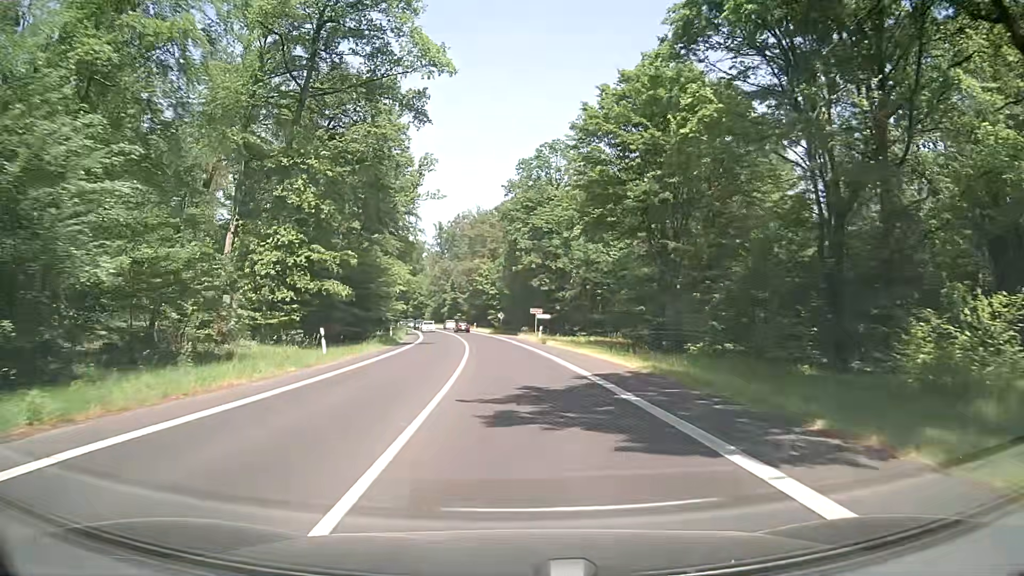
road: secondary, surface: asphalt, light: Day
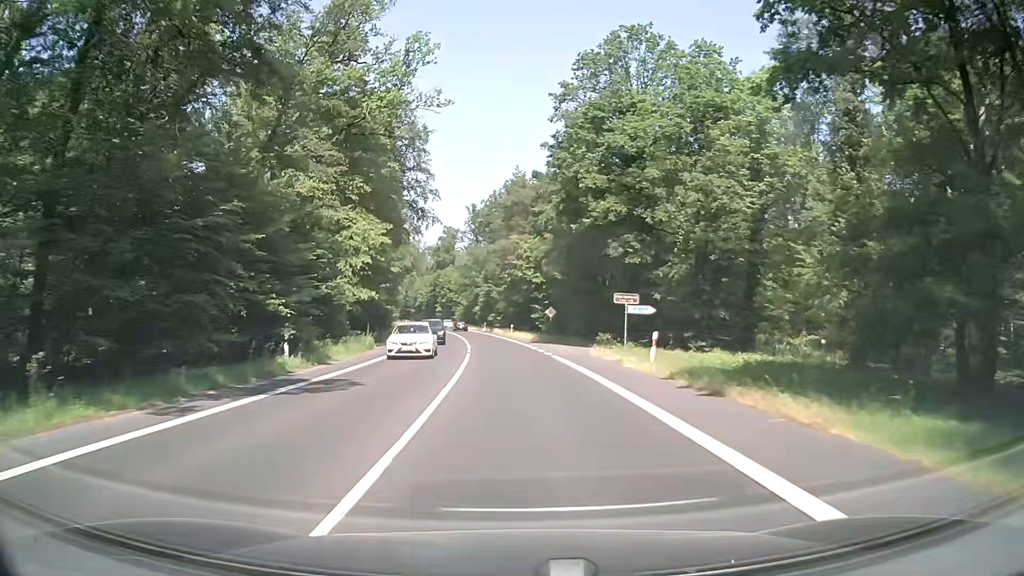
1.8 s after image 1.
(-0.5, +31.3) m; -3°
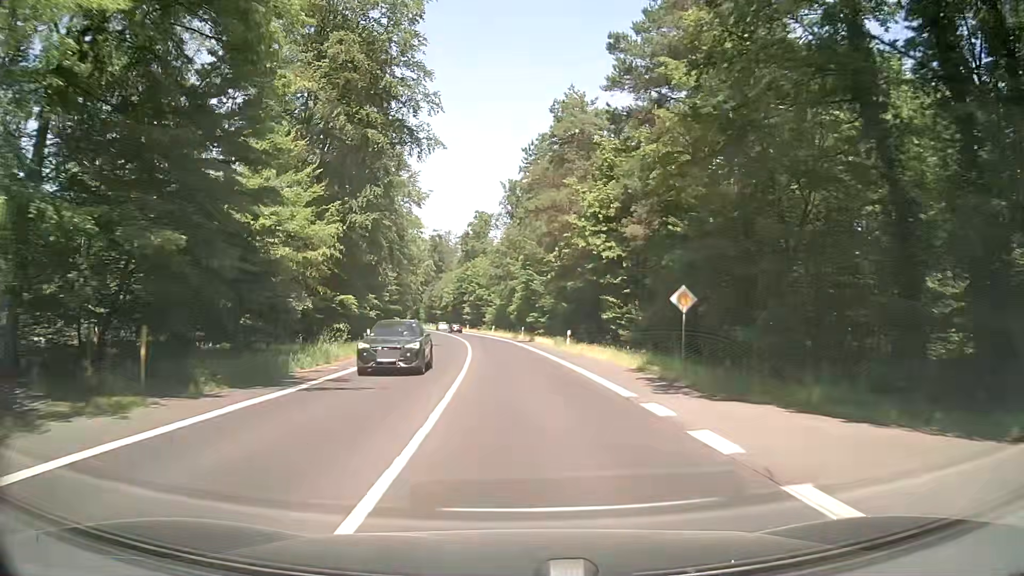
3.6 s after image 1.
(-1.1, +31.3) m; -4°
(0, +10) (0, +20) (-1, +30) (-1, +40) (-2, +50) (-3, +60) (-4, +70) (-5, +80) (-7, +90) (-8, +99) m
